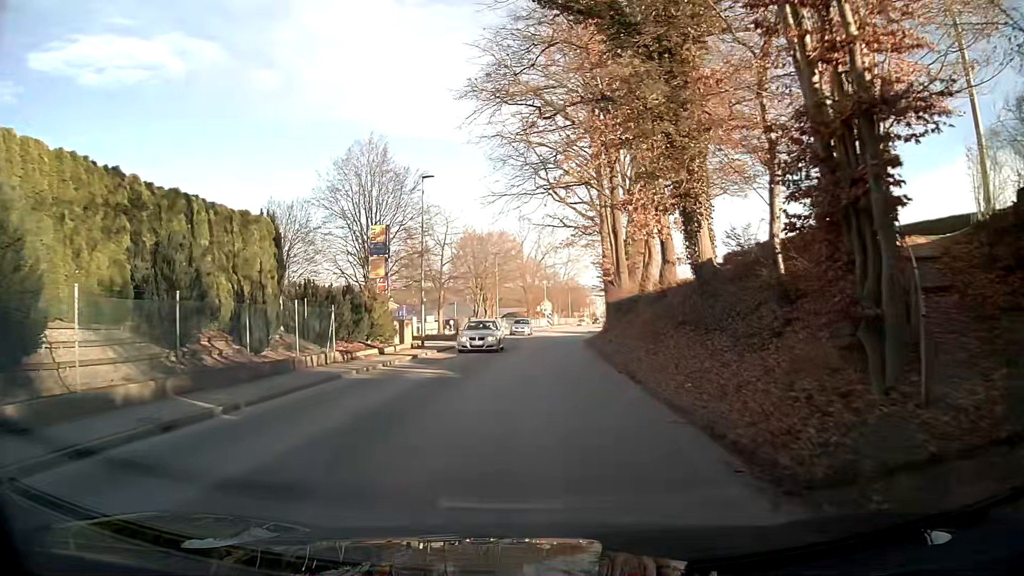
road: tertiary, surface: asphalt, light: Day
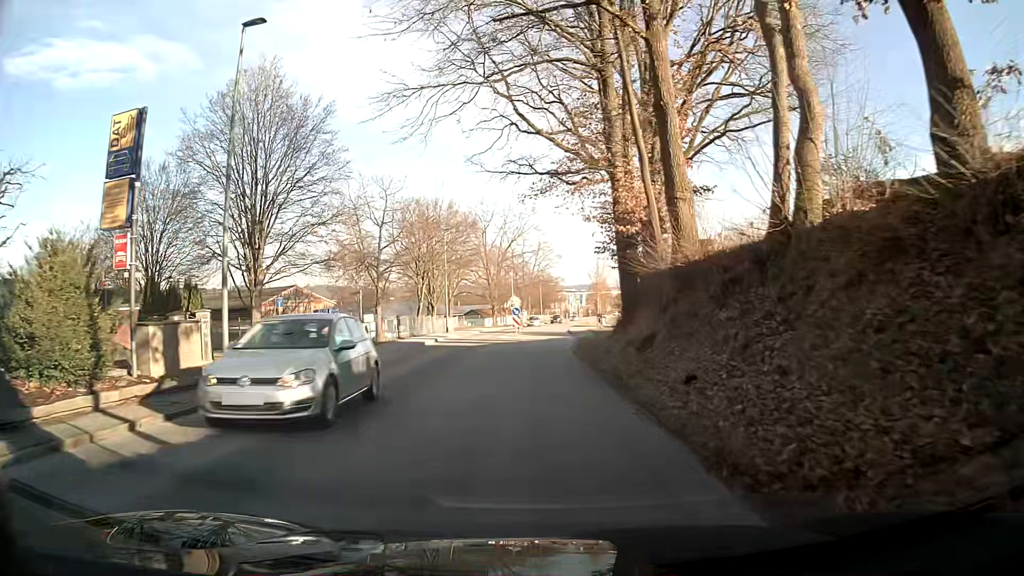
(+0.5, +18.4) m; +2°
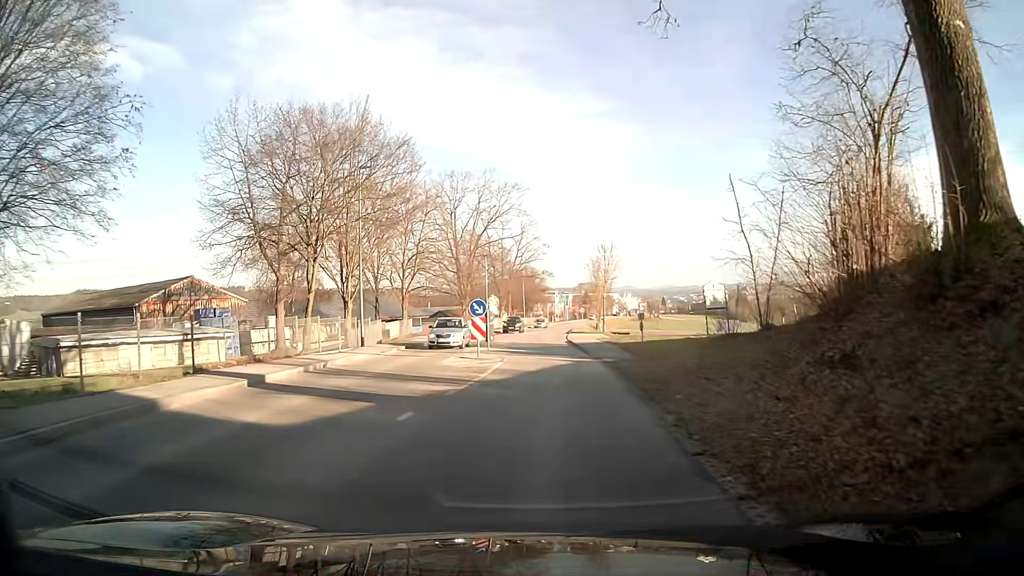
(+0.1, +23.6) m; +1°
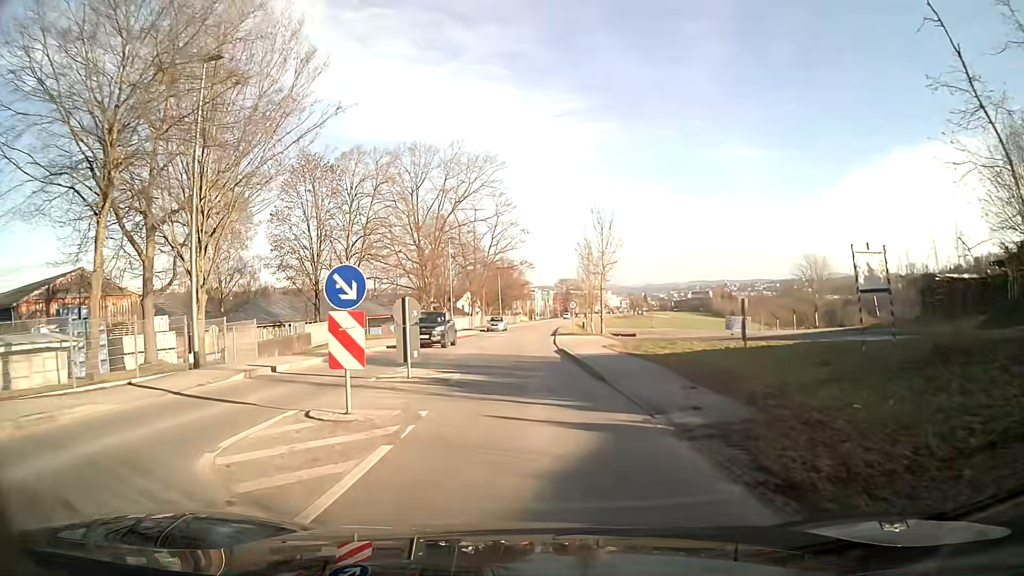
(-0.1, +14.4) m; +2°
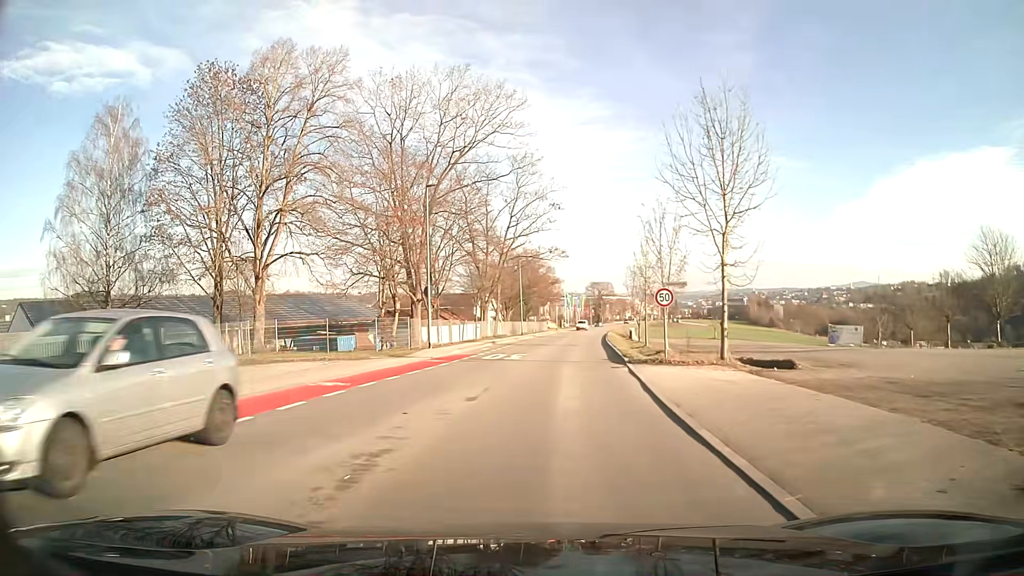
(-0.6, +24.3) m; -2°
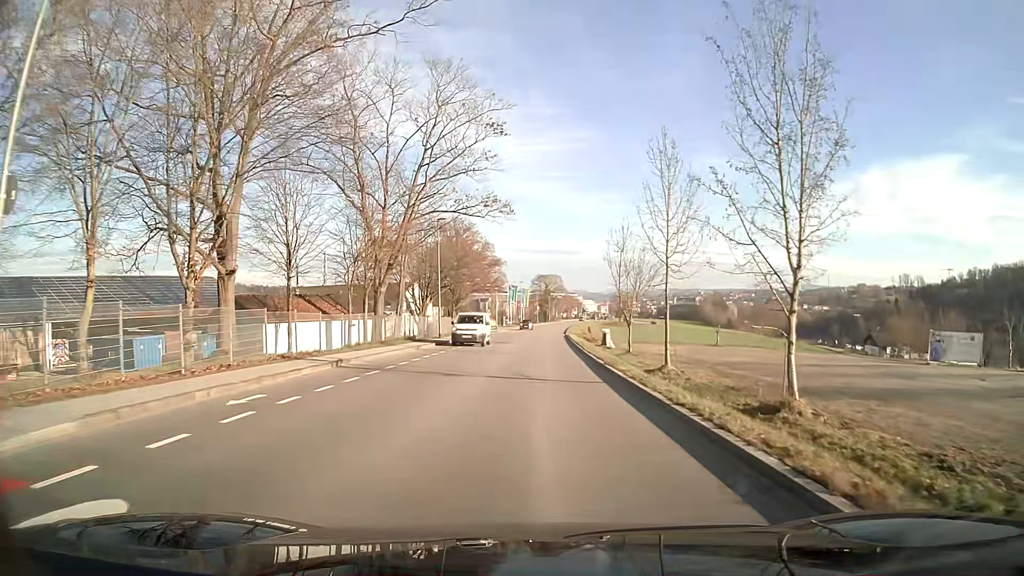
(+1.0, +25.9) m; +4°
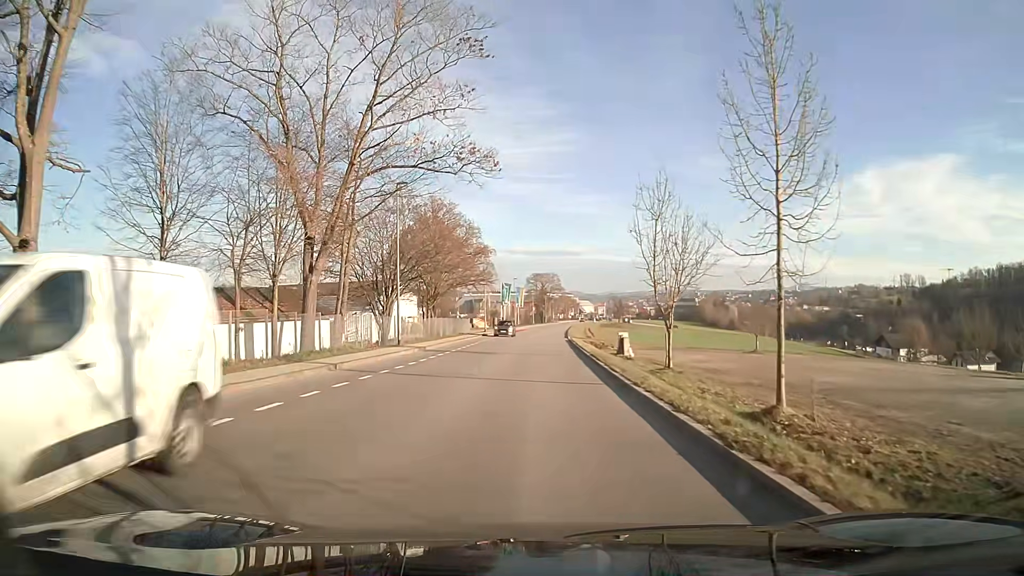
(+0.1, +13.0) m; 0°
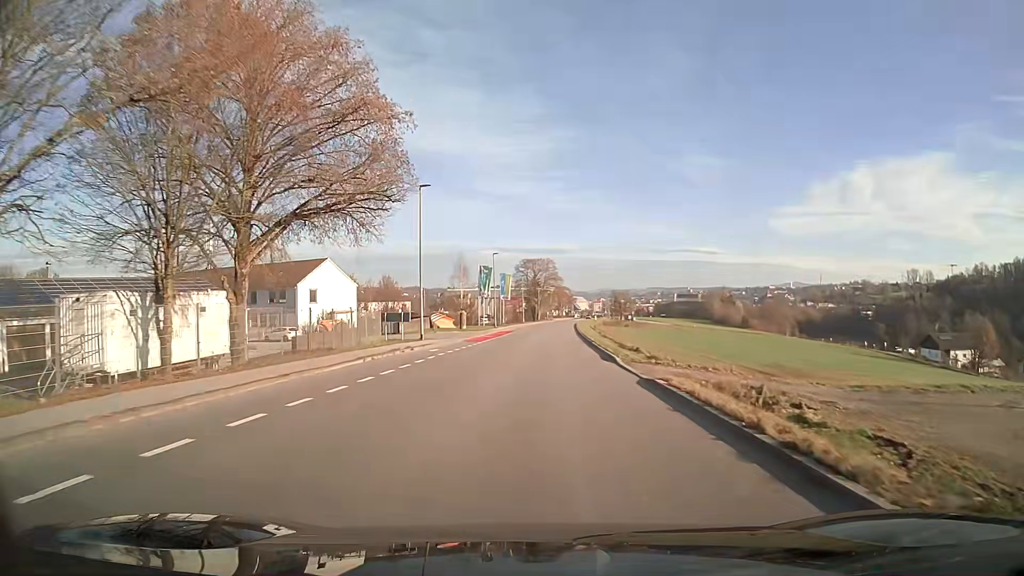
(+0.2, +38.3) m; +1°
